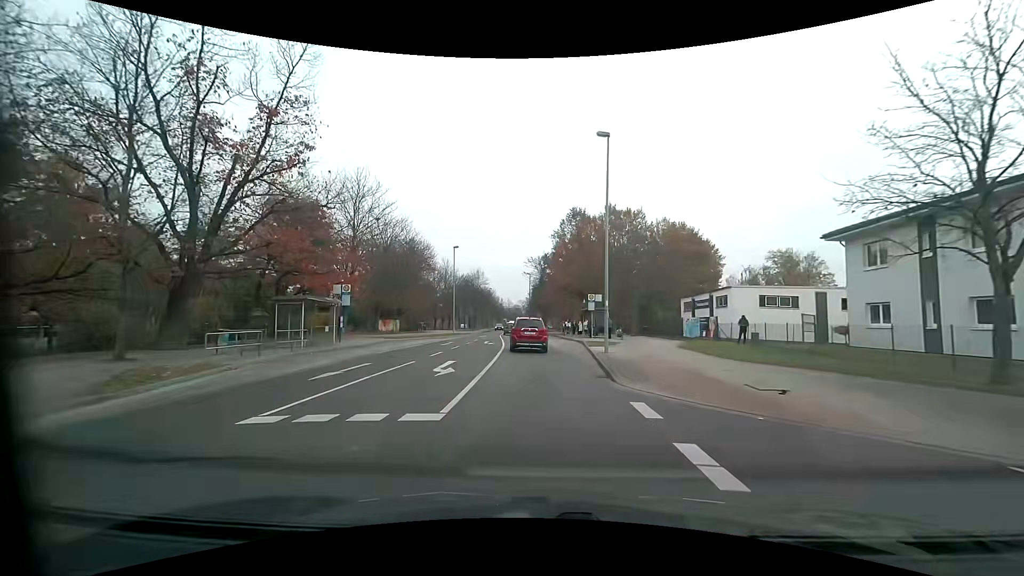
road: residential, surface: asphalt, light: Day
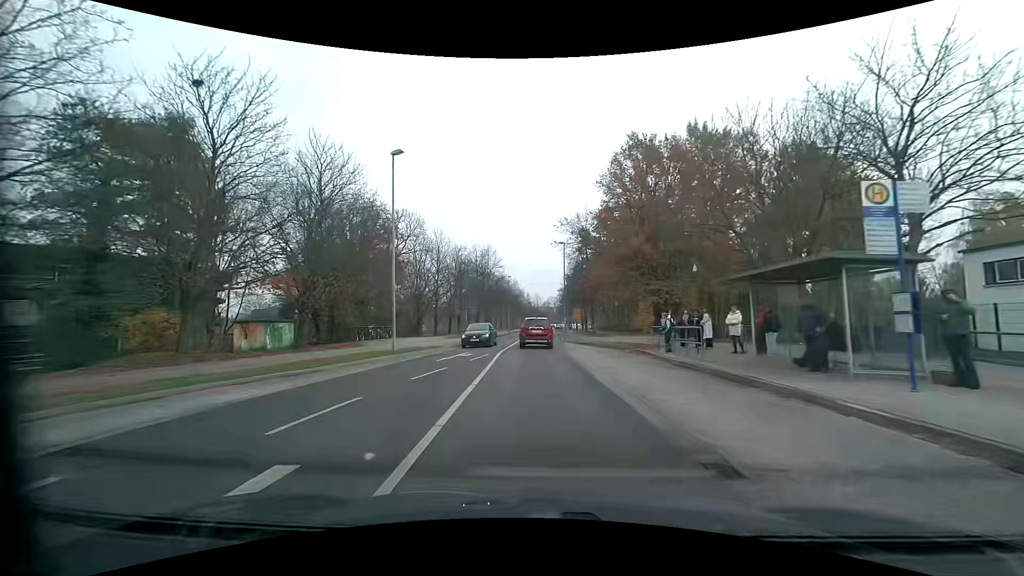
(-0.9, +32.3) m; -3°
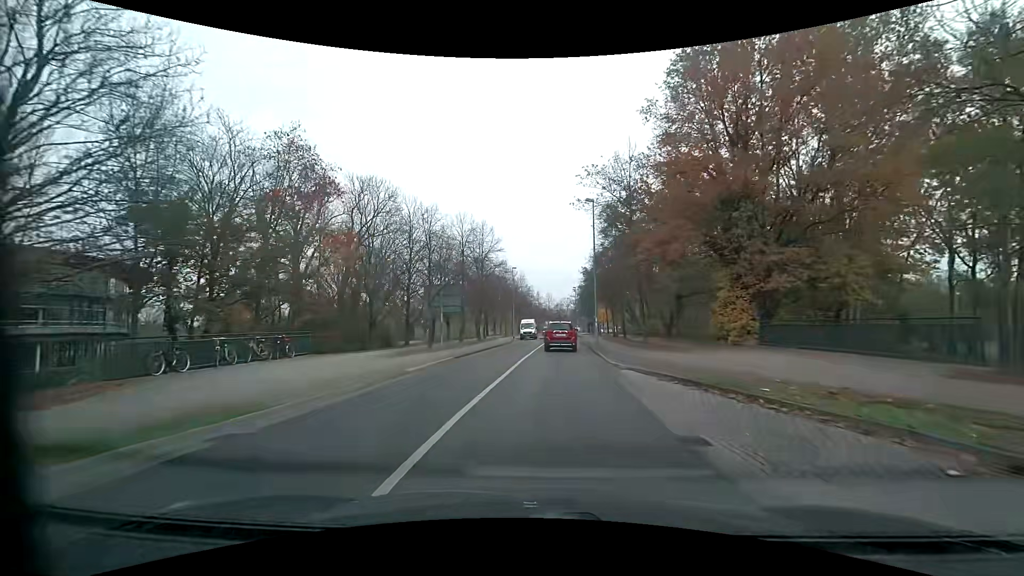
(-0.3, +19.6) m; -1°
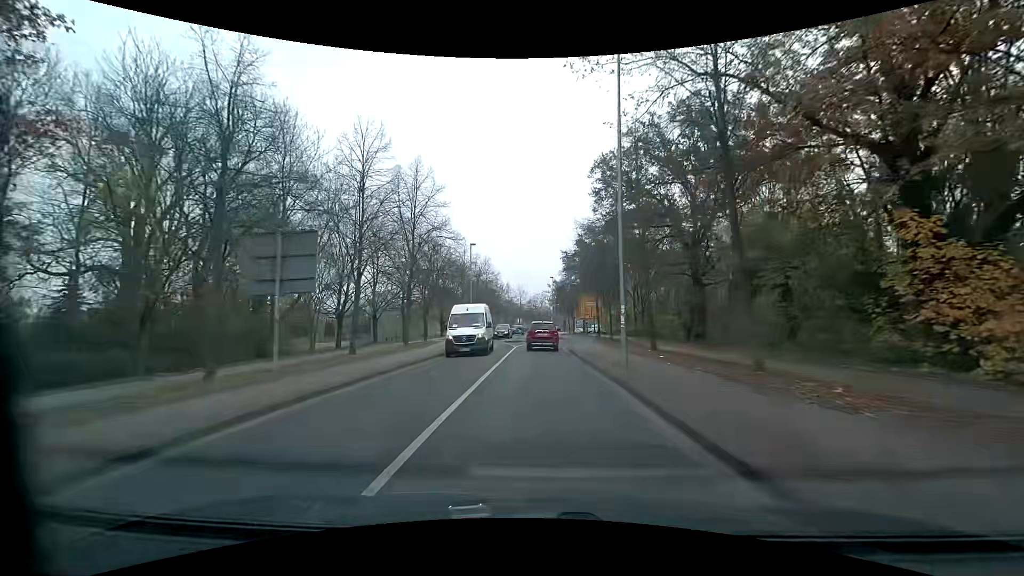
(+0.3, +19.2) m; +2°
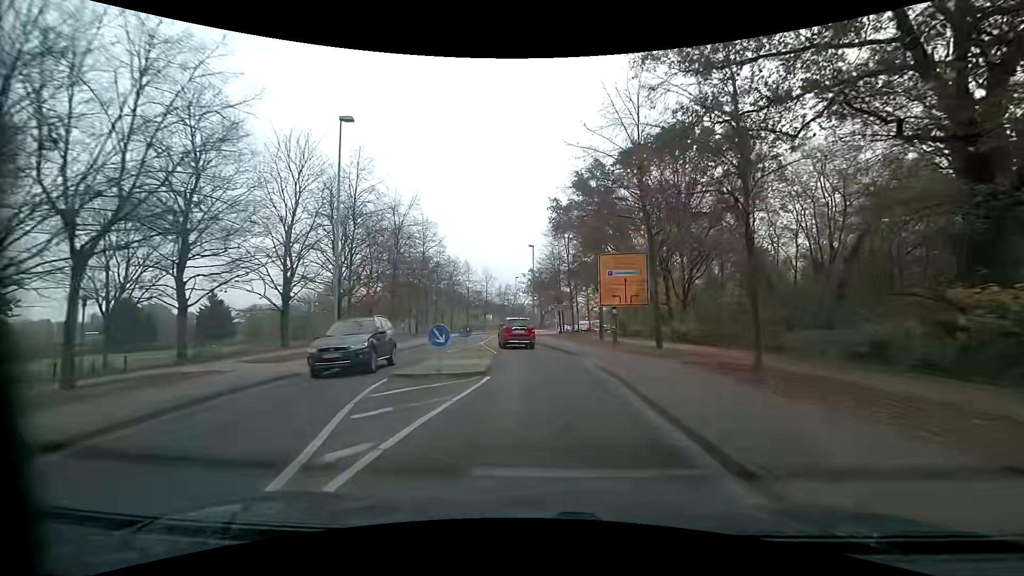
(+0.7, +31.5) m; +4°
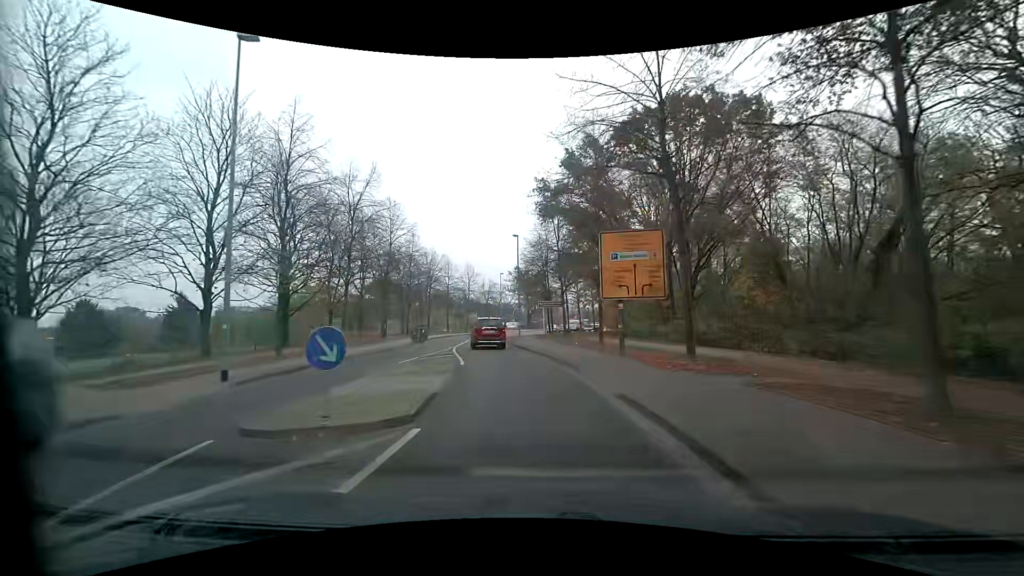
(+0.1, +6.2) m; +1°
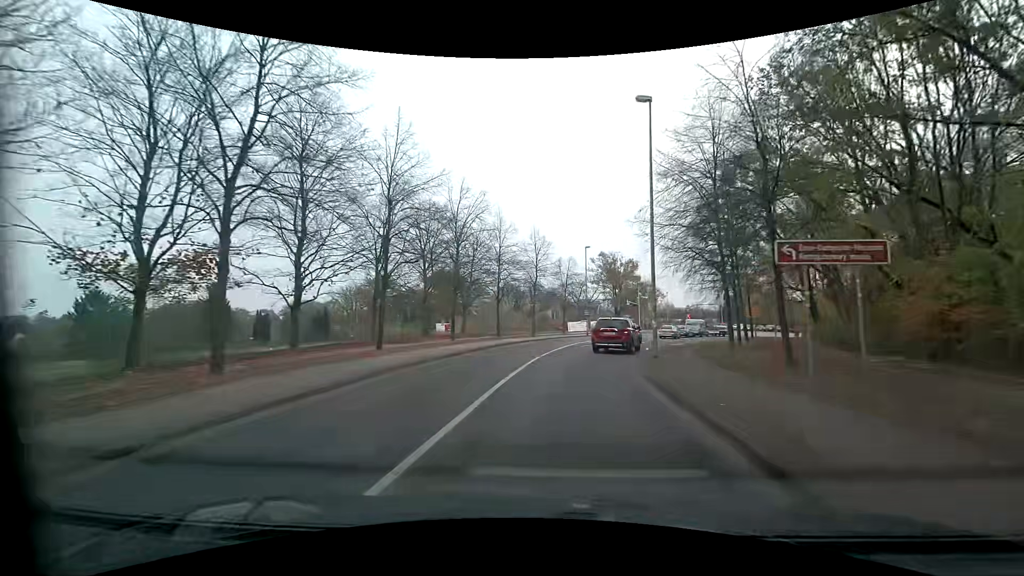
(-2.8, +29.2) m; -9°
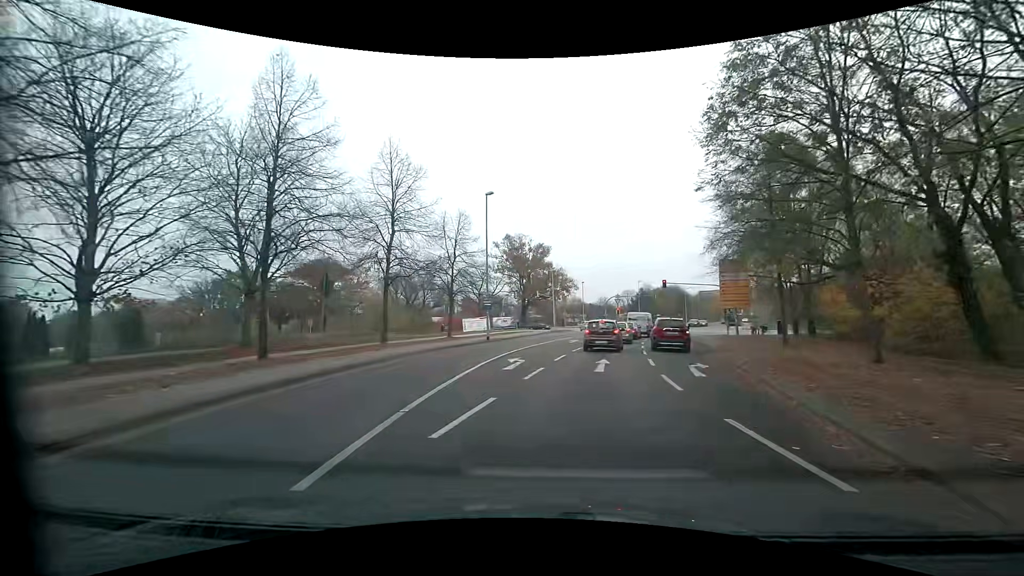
(+2.0, +23.1) m; +10°
